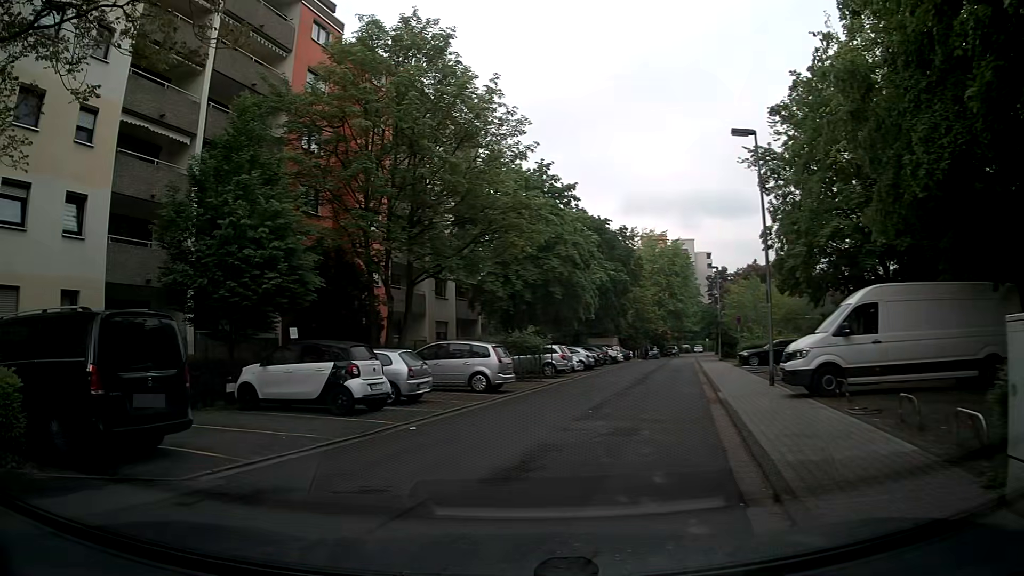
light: Day
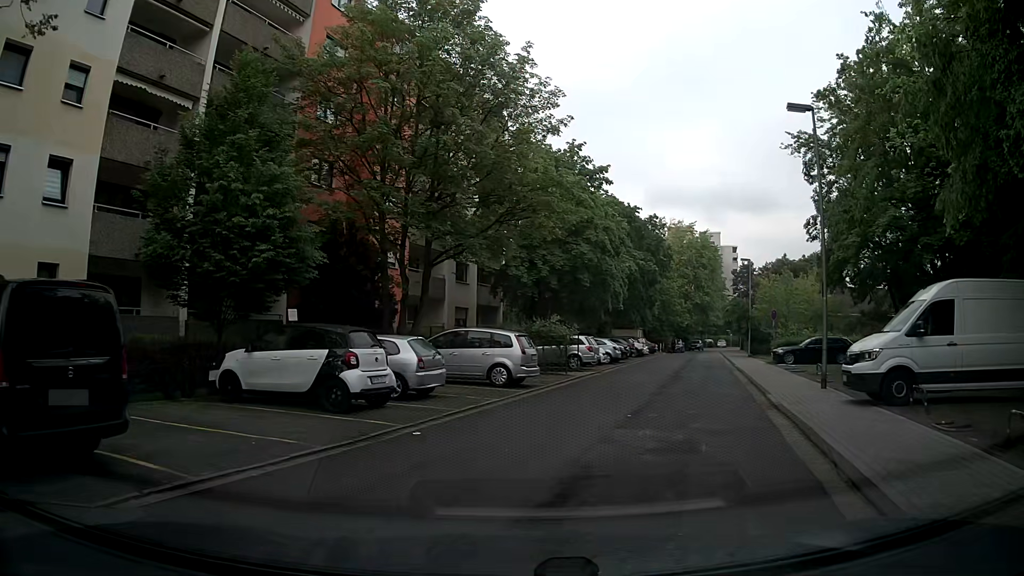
(-0.1, +2.3) m; -1°
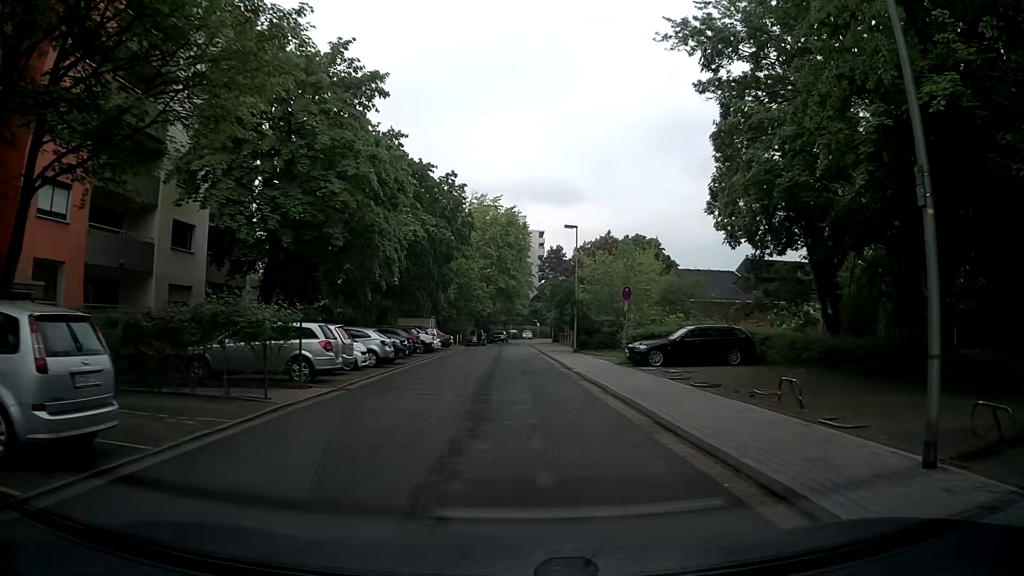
(+2.0, +13.0) m; +15°
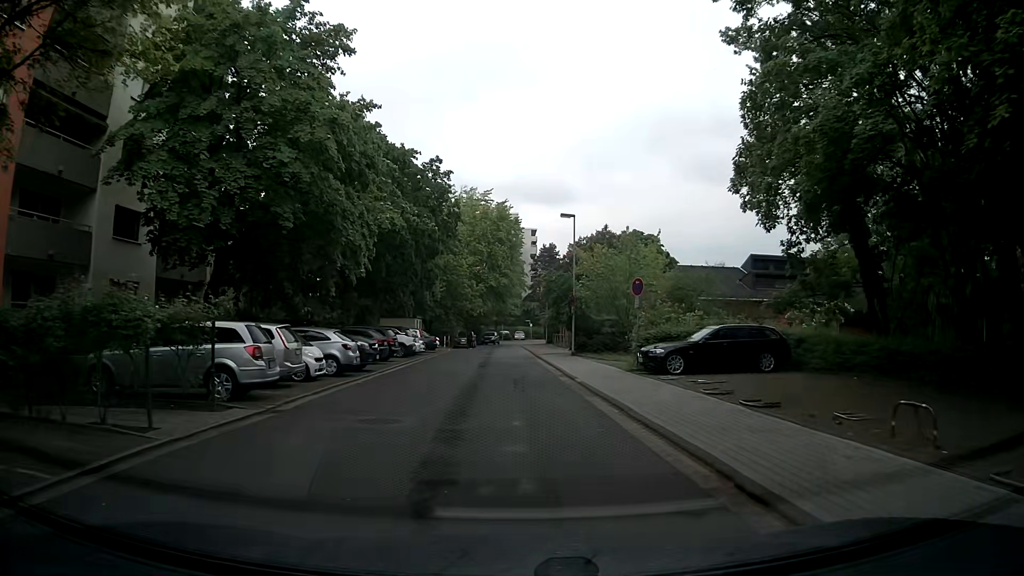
(+0.1, +4.3) m; +1°
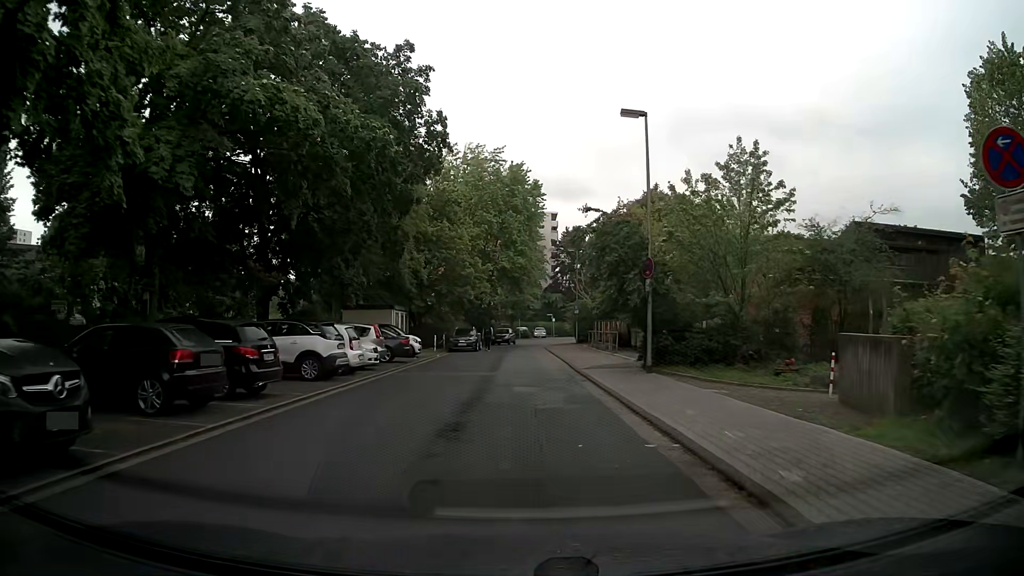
(-0.1, +17.4) m; -1°
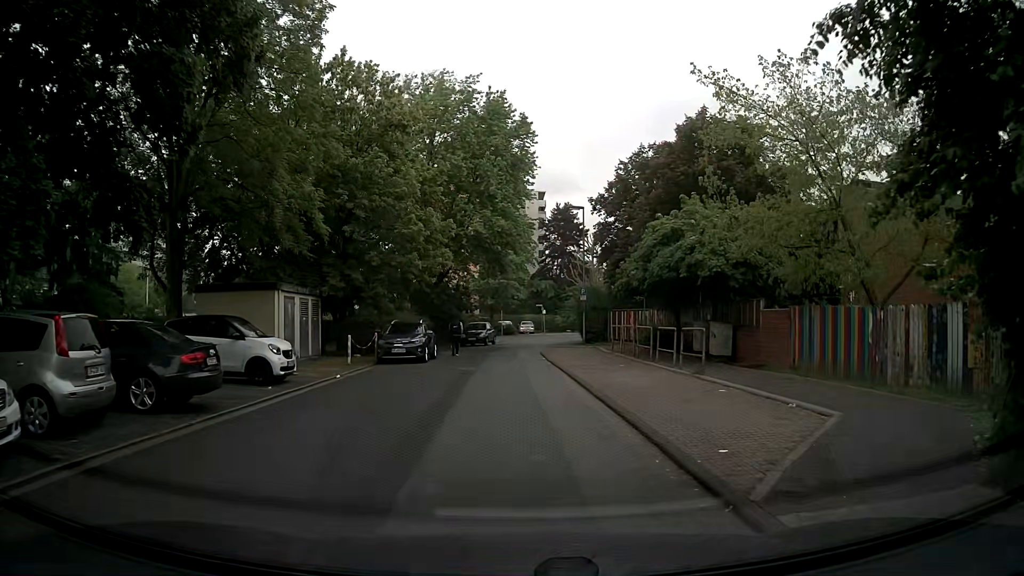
(+0.1, +17.0) m; +1°
